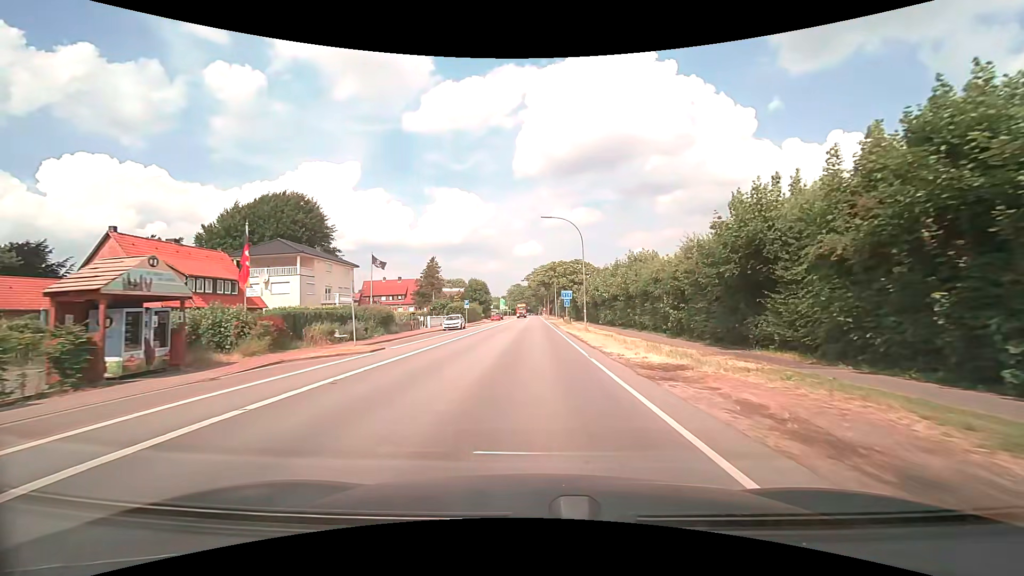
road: secondary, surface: asphalt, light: Day
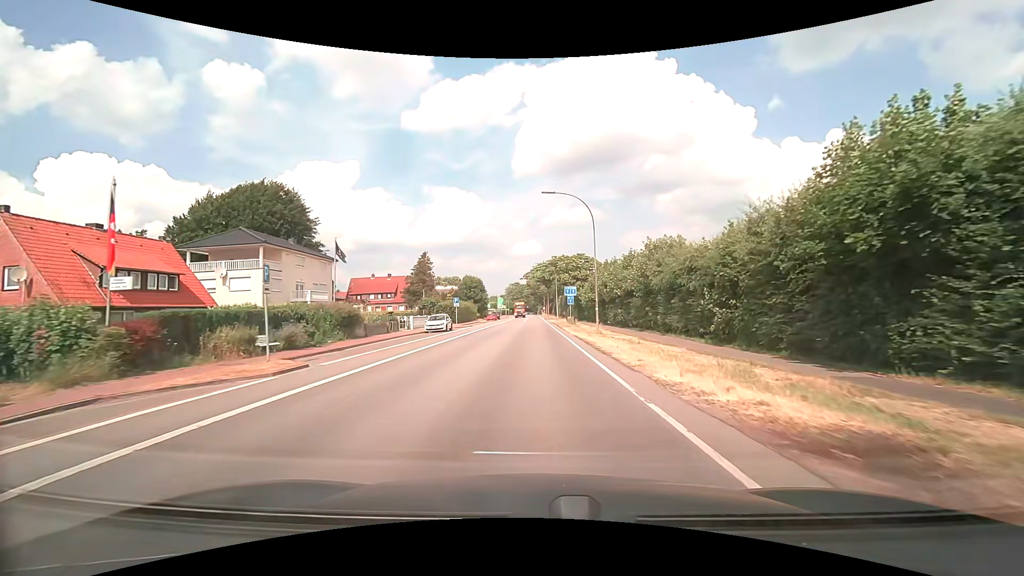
(0.0, +7.6) m; 0°
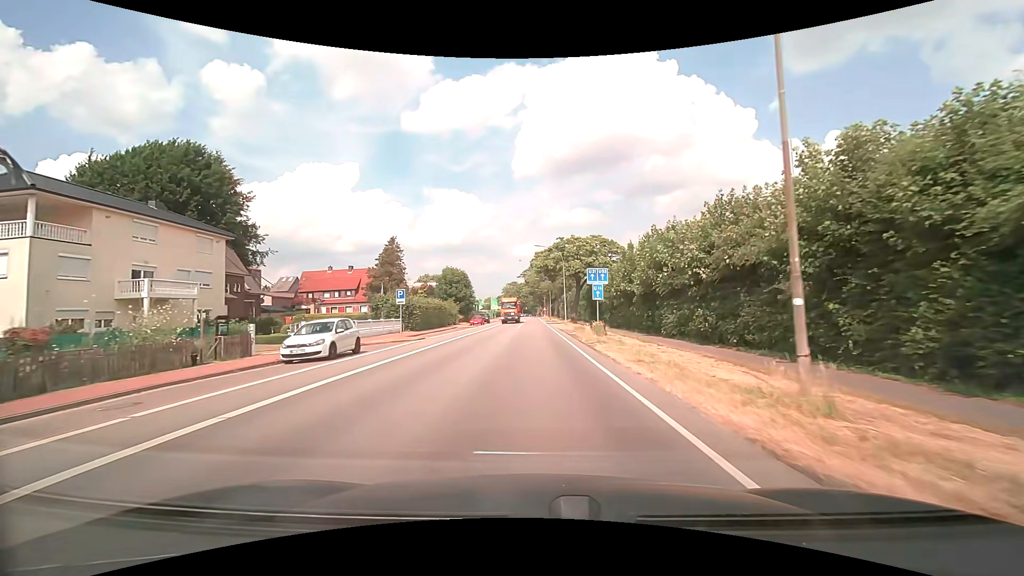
(0.0, +22.9) m; 0°
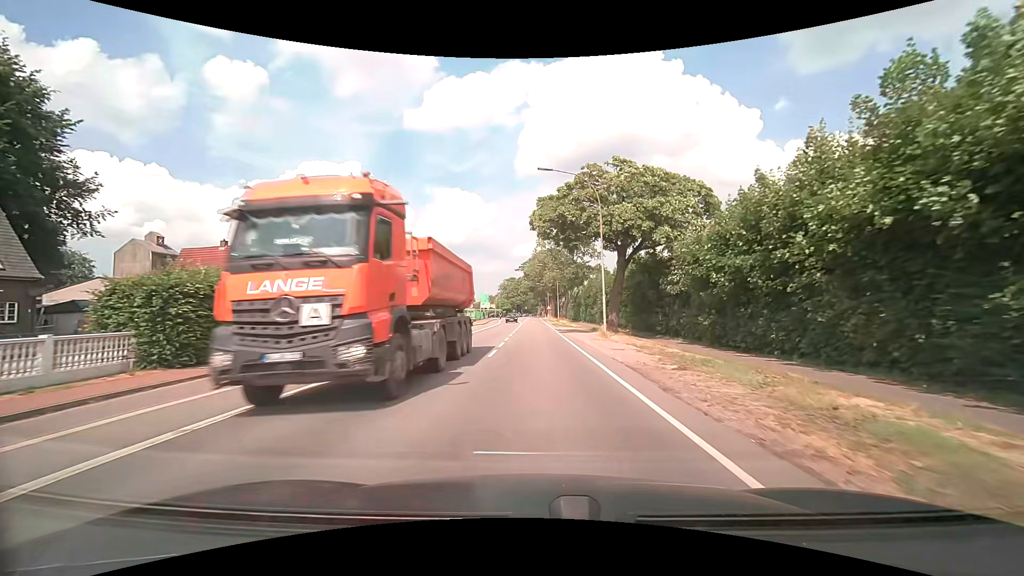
(-0.2, +30.8) m; 0°
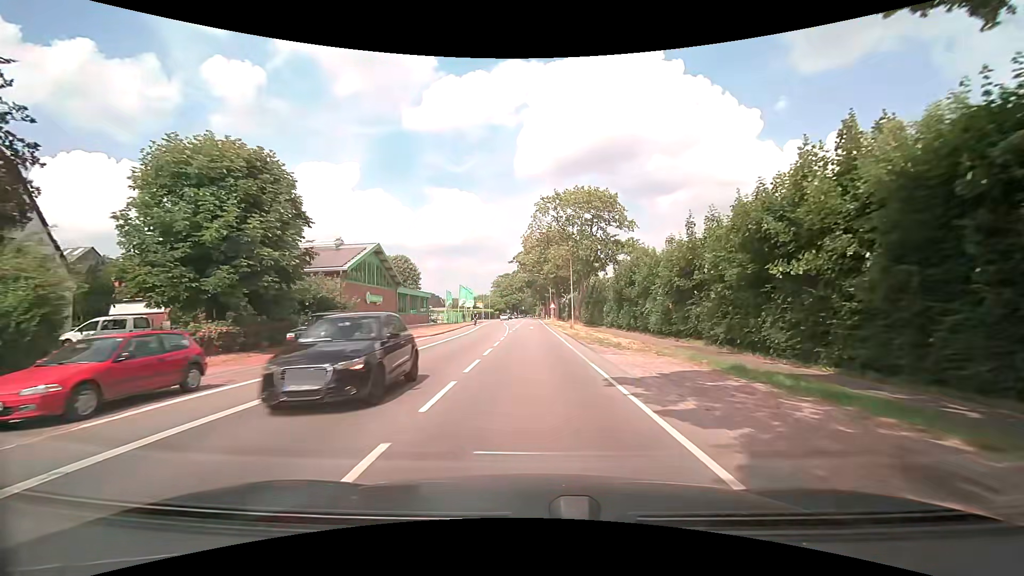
(+0.1, +31.5) m; 0°
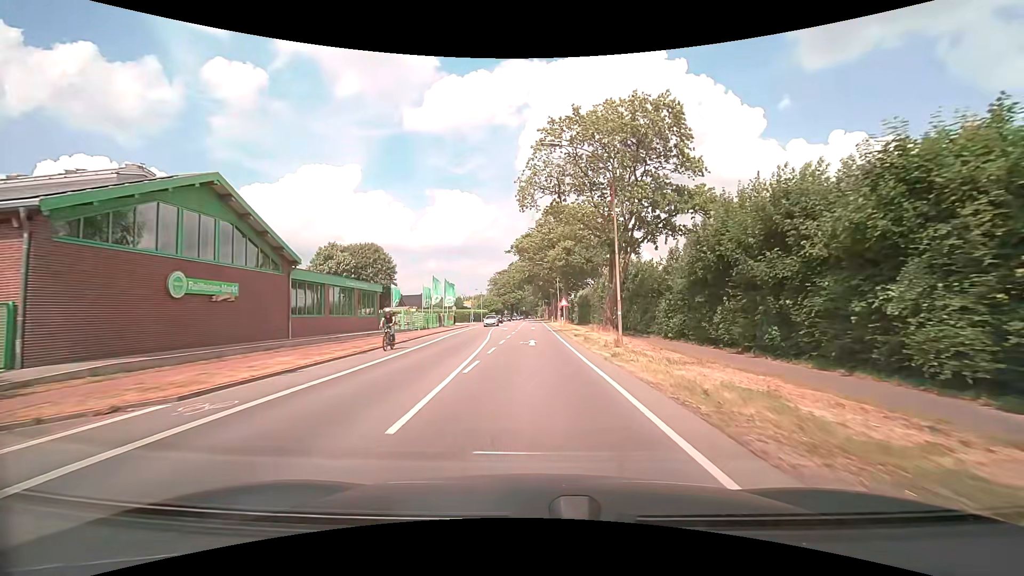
(-0.1, +24.0) m; 0°
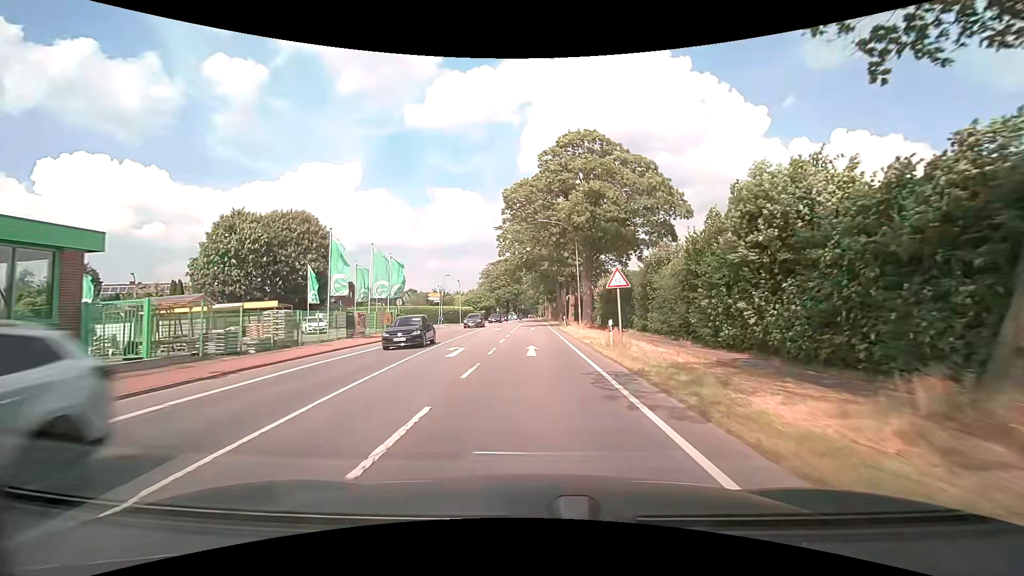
(-0.1, +31.6) m; 0°
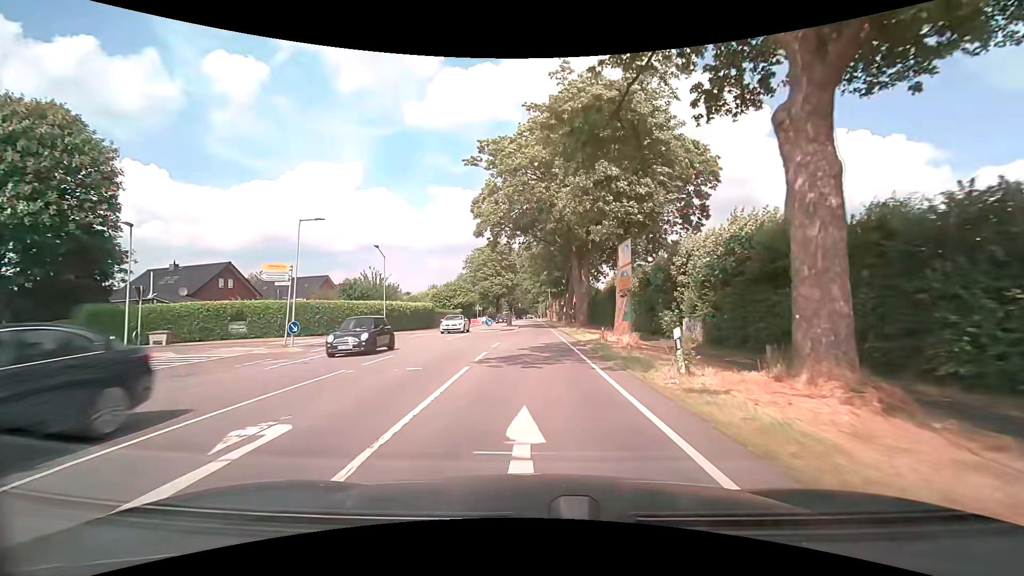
(-0.1, +38.3) m; 0°
(0, +10) (0, +20) (0, +30) (0, +40) (0, +50) (0, +60) (0, +70) (0, +80) (0, +90) (0, +100) m
